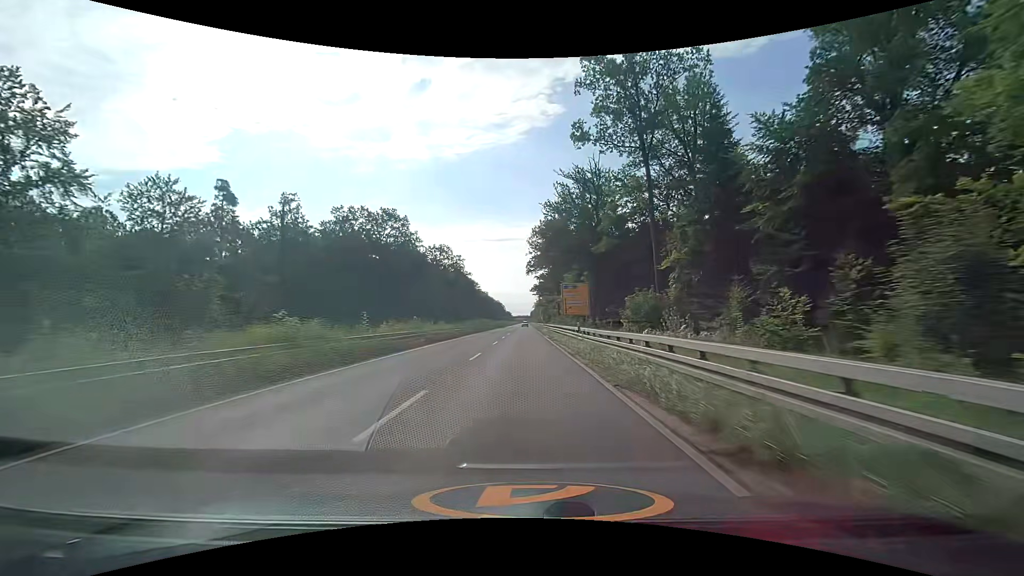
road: trunk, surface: asphalt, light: Day
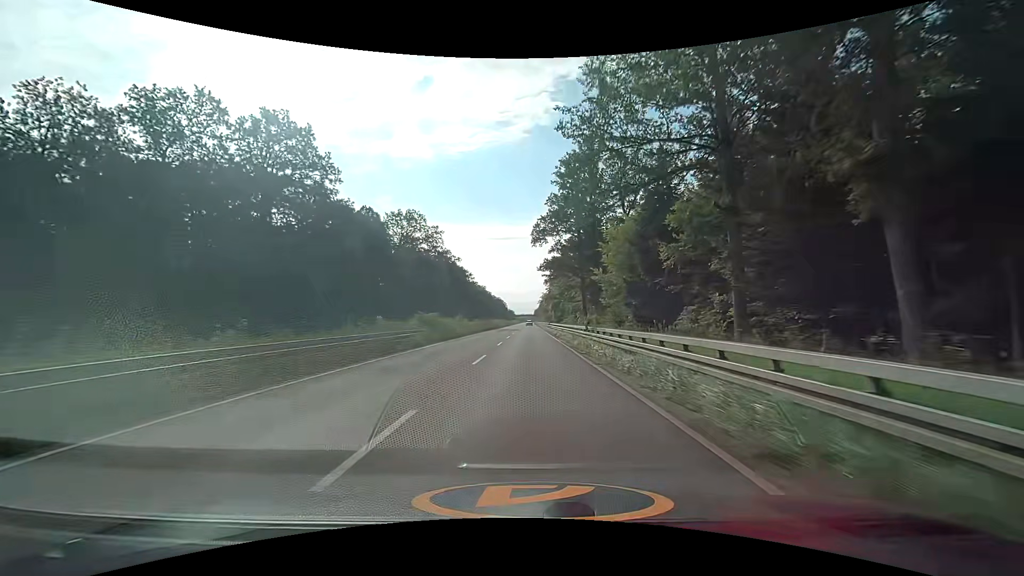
(-0.7, +50.0) m; -1°
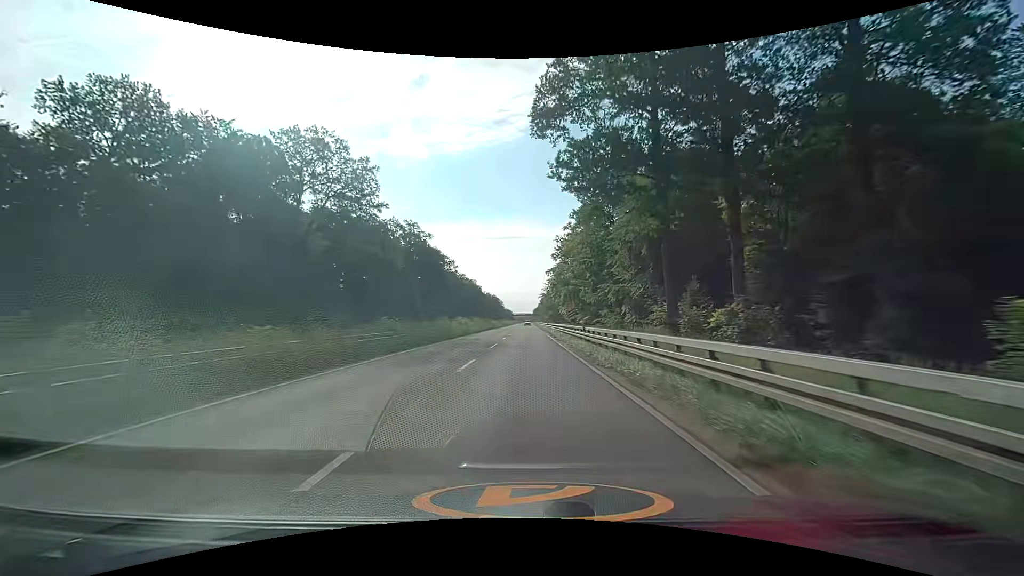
(+0.4, +50.0) m; 0°
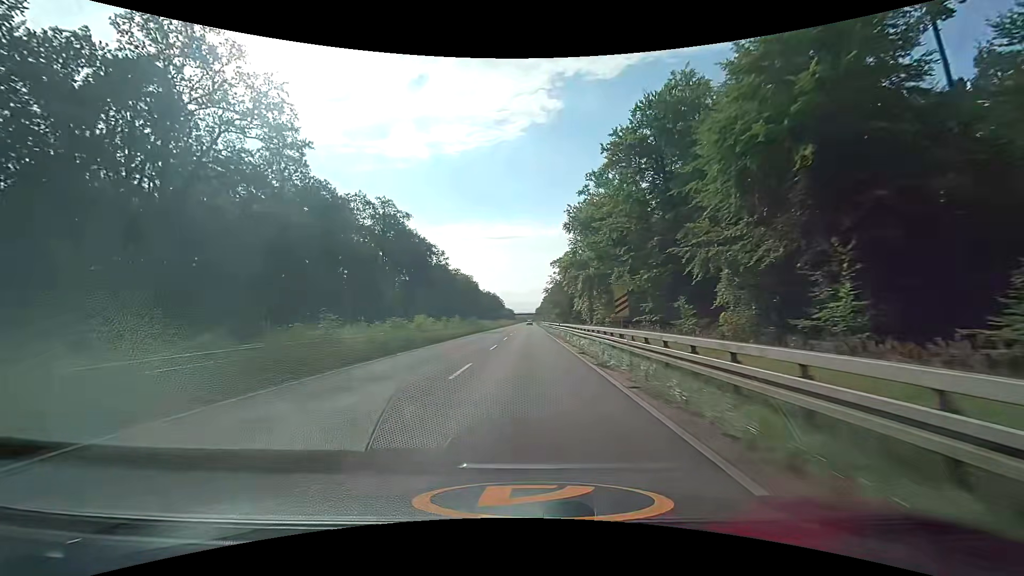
(0.0, +25.0) m; 0°
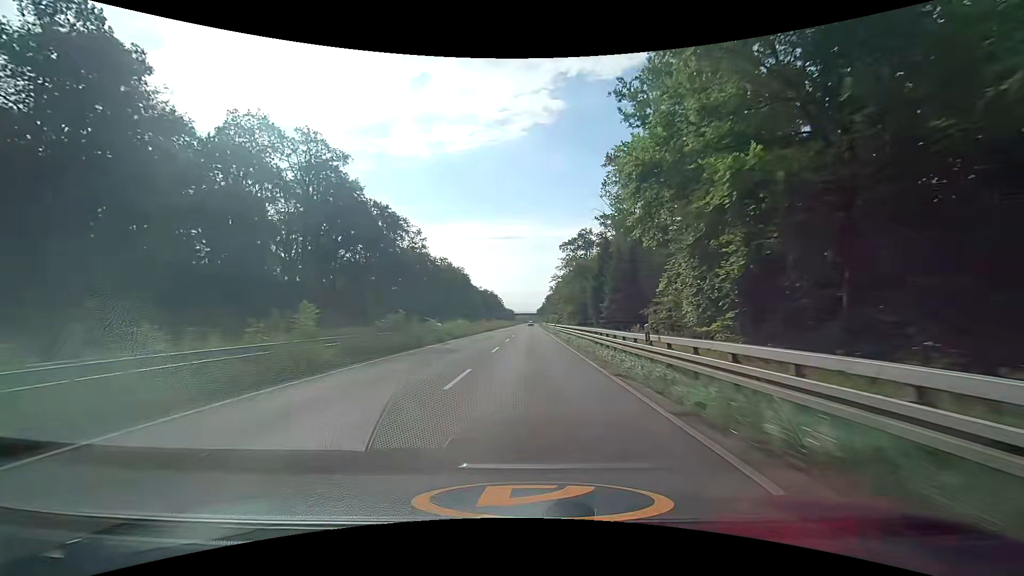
(-0.2, +37.5) m; -1°
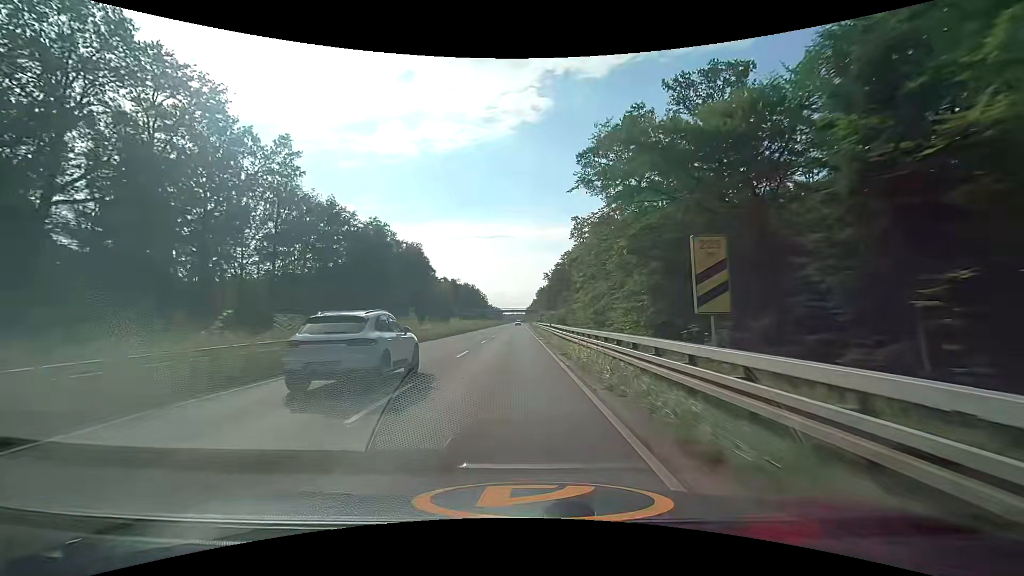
(+1.1, +62.5) m; +2°
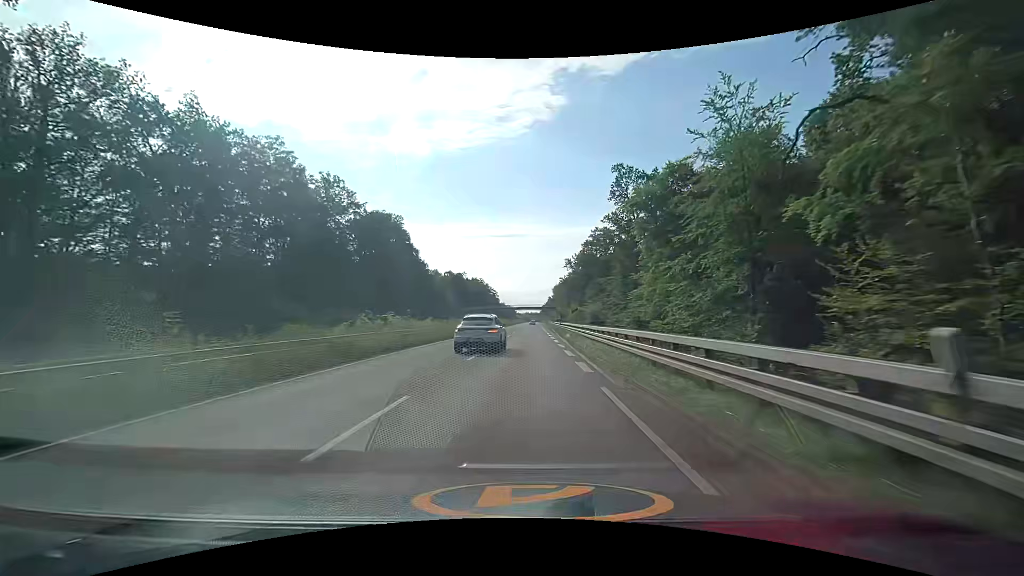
(-0.8, +37.5) m; -2°
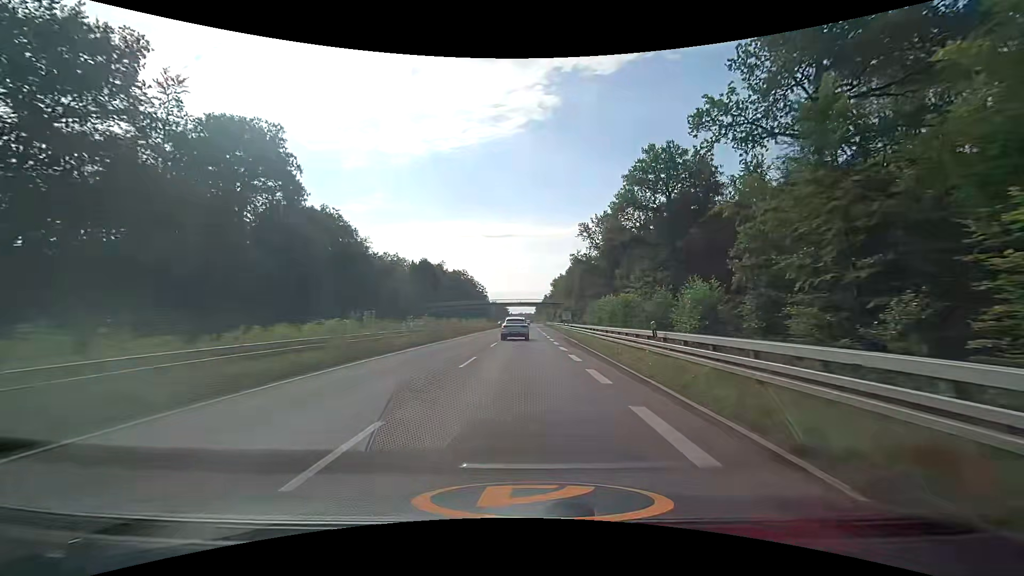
(0.0, +50.0) m; 0°
(0, +10) (0, +20) (0, +30) (0, +40) (0, +50) (0, +60) (0, +70) (0, +80) (0, +90) (0, +100) m
